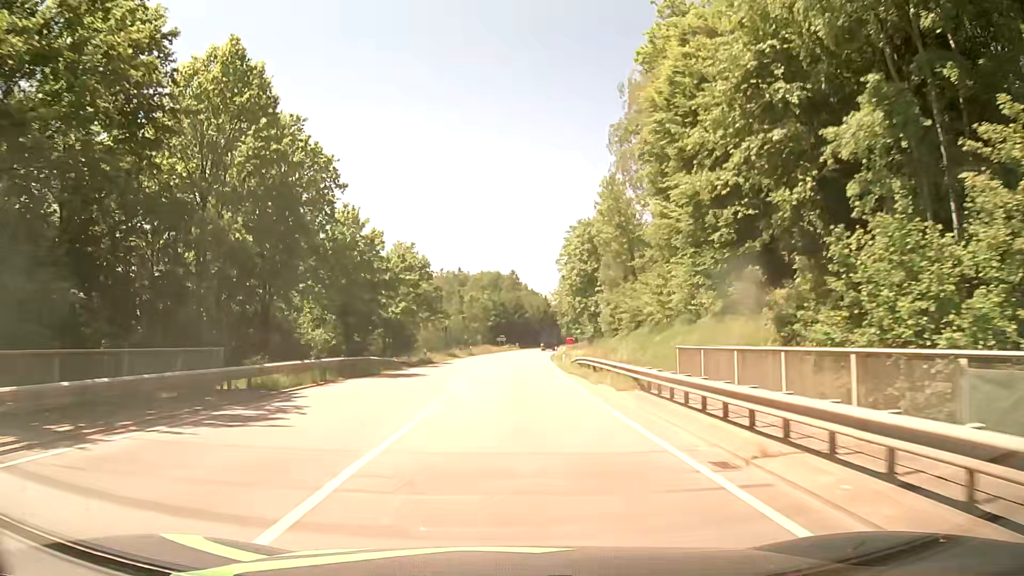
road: secondary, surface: asphalt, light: Day
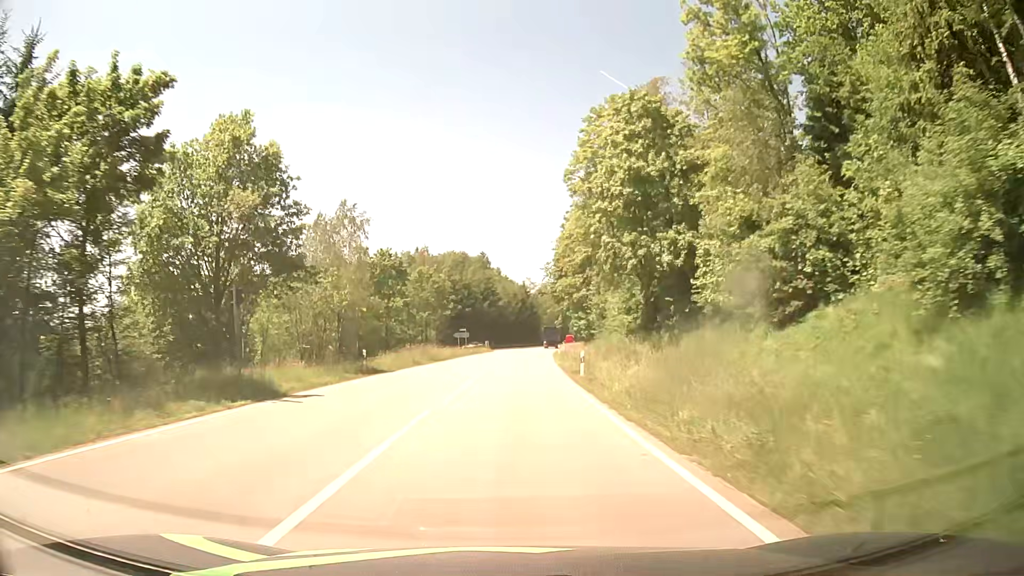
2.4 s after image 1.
(+0.8, +43.1) m; +3°
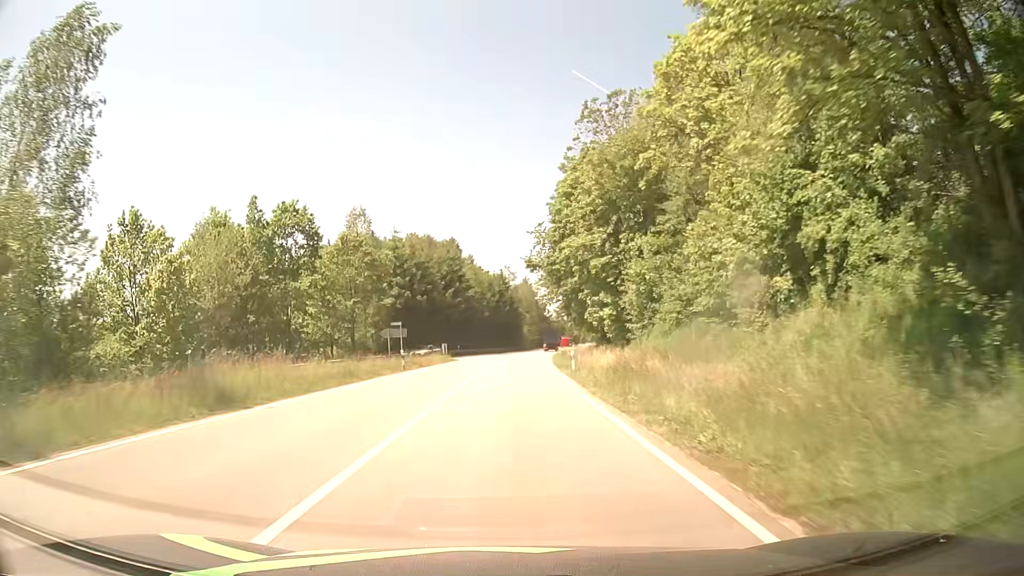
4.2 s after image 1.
(+0.4, +32.4) m; +1°
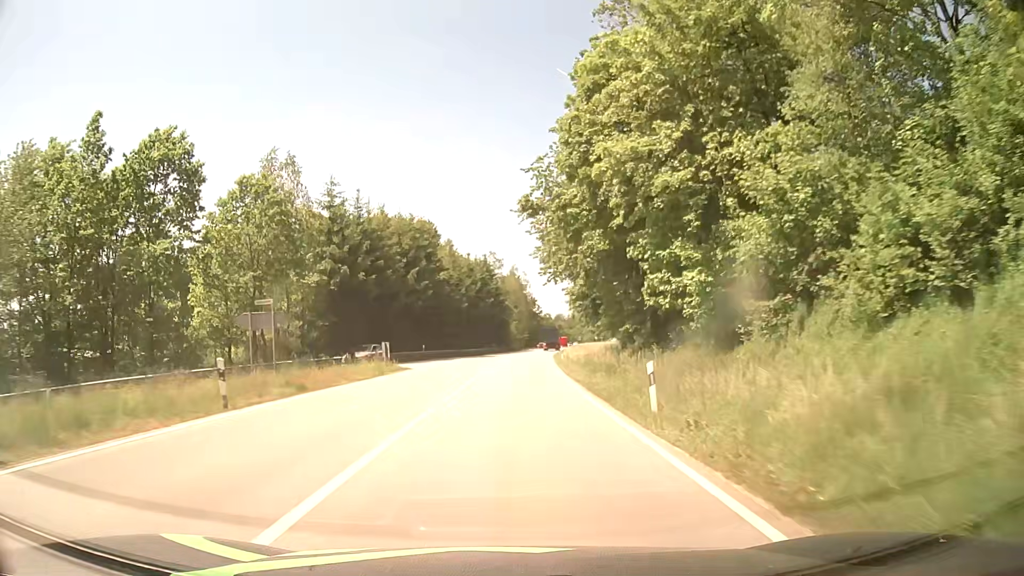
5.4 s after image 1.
(+0.4, +21.6) m; +2°
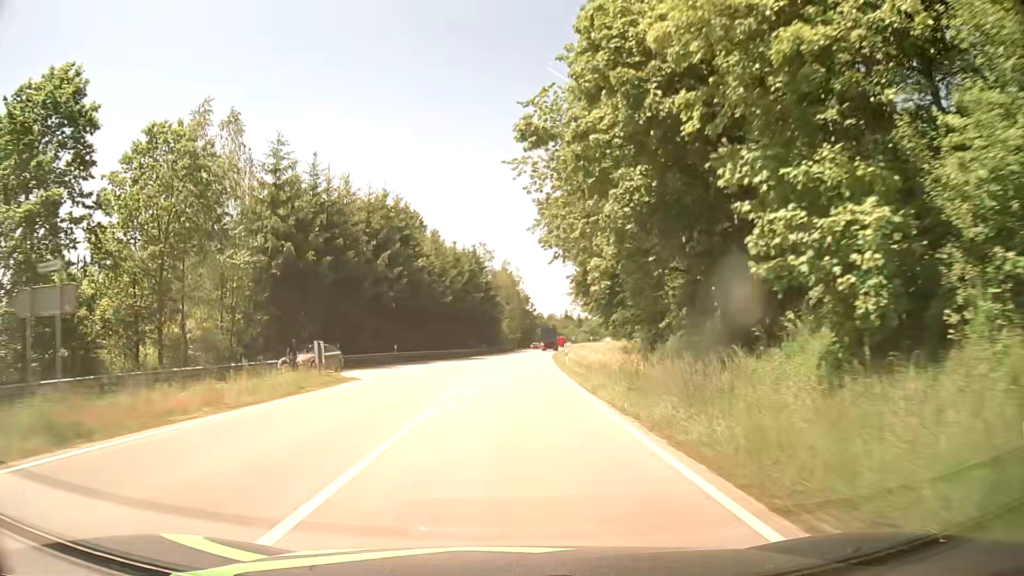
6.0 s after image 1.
(0.0, +10.8) m; +1°
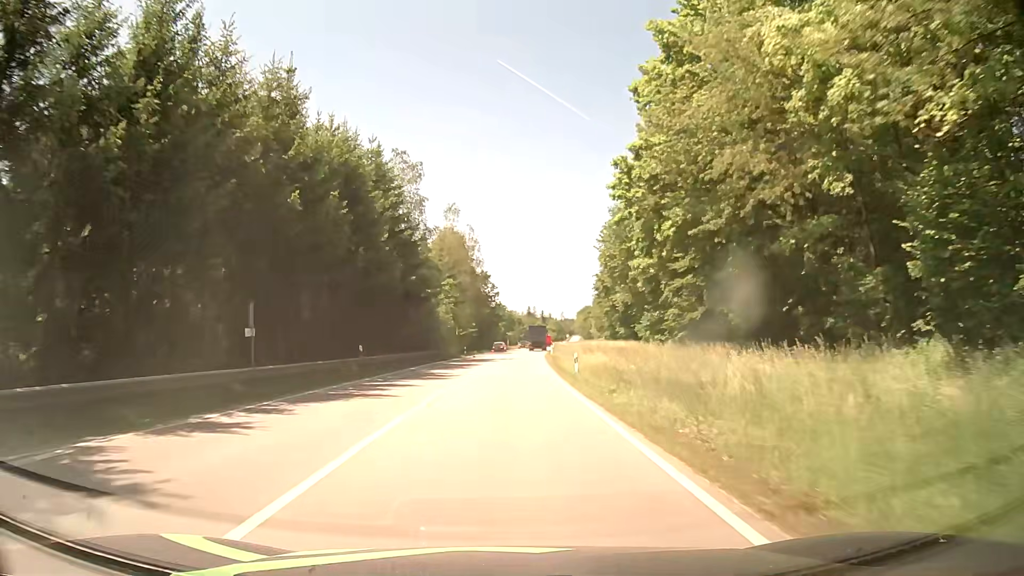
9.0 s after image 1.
(+1.6, +53.9) m; +4°
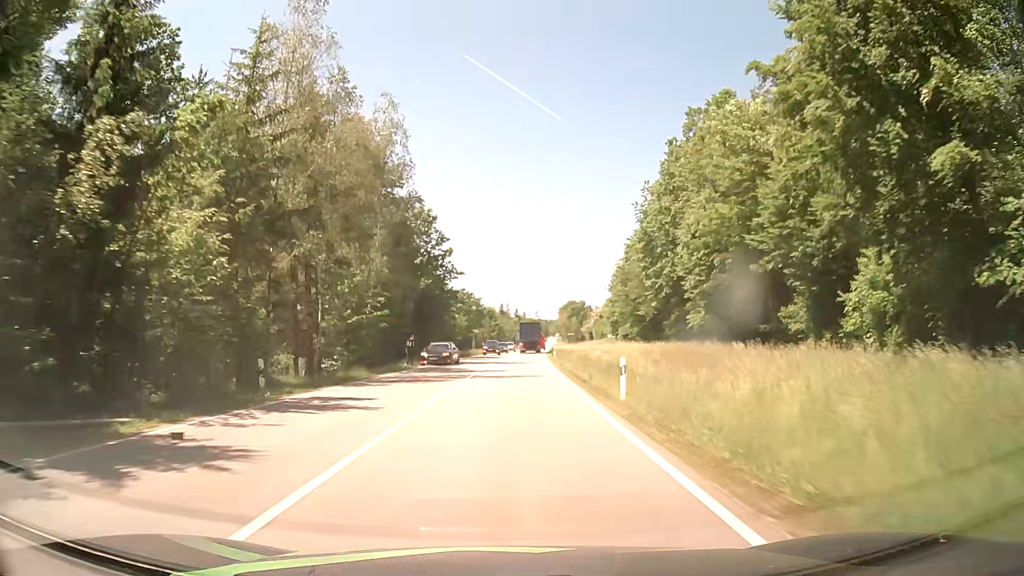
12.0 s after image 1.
(+0.4, +54.0) m; +1°
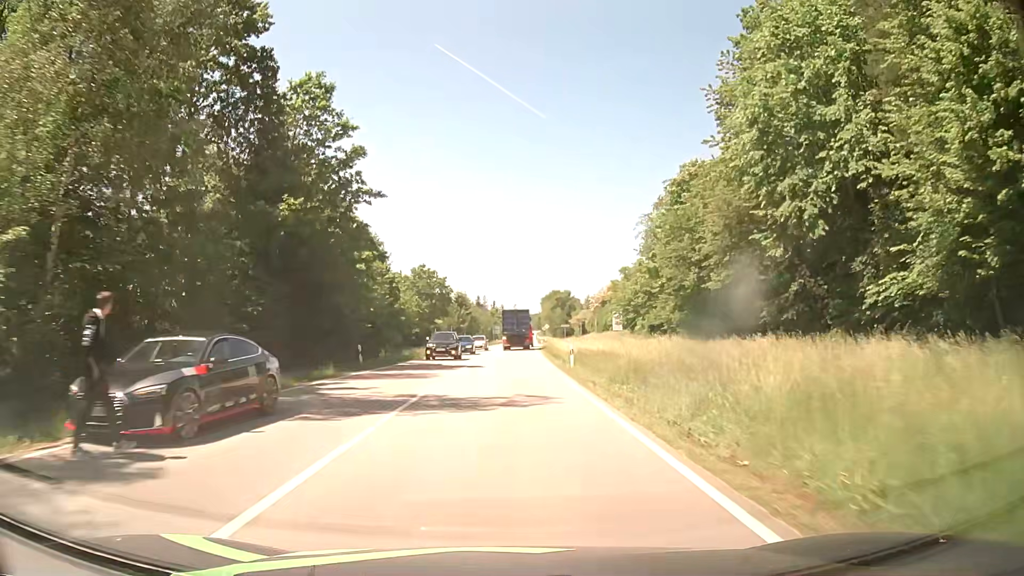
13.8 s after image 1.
(+0.6, +31.0) m; +2°
